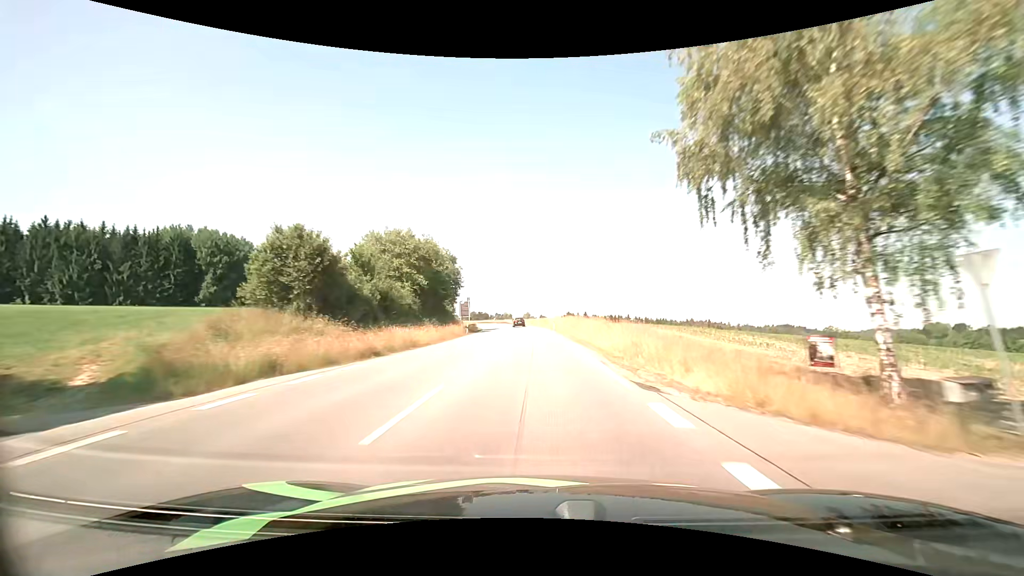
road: primary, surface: asphalt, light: Day
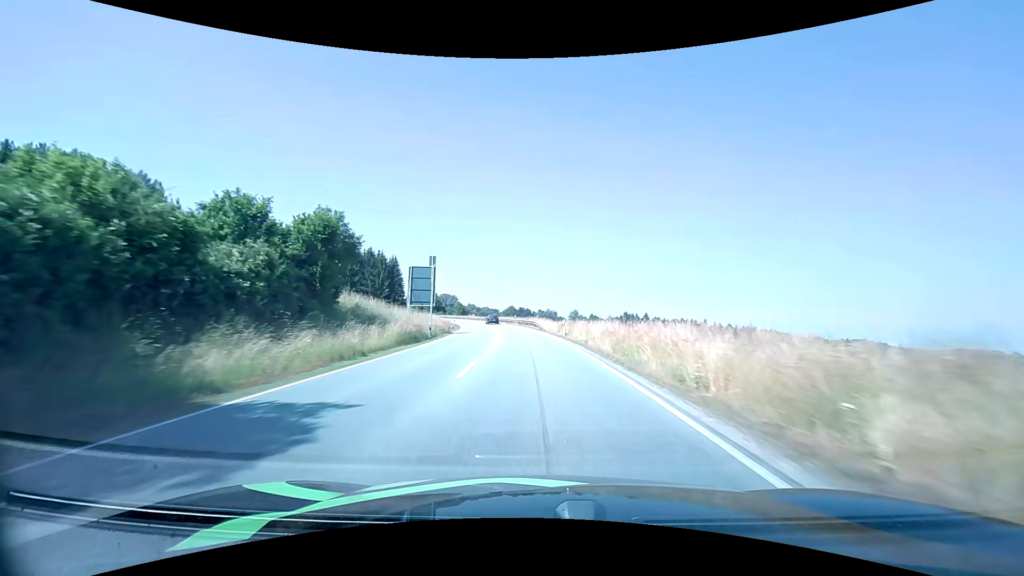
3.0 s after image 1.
(-2.5, +67.8) m; -5°
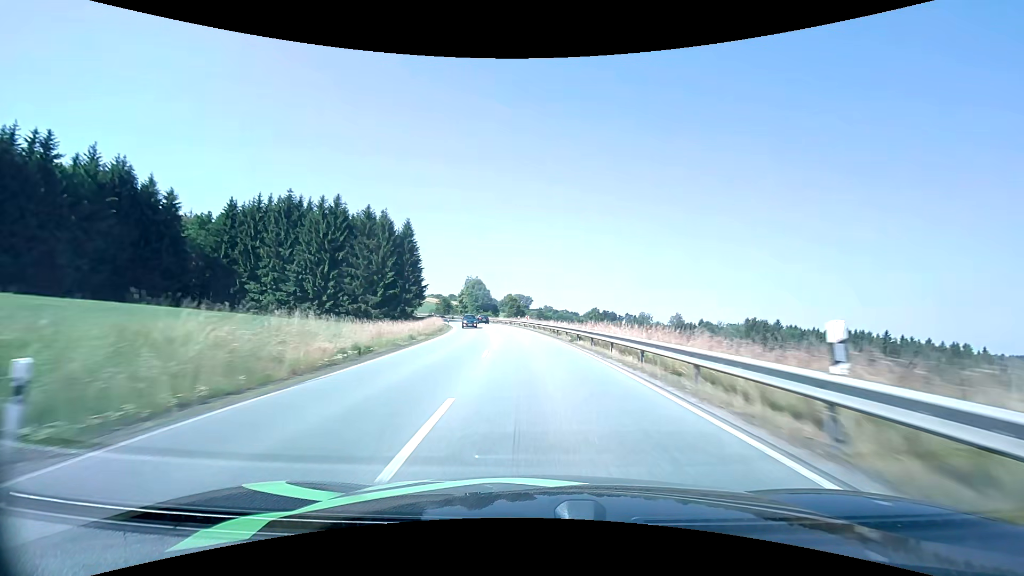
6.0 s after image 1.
(-5.8, +68.0) m; -9°
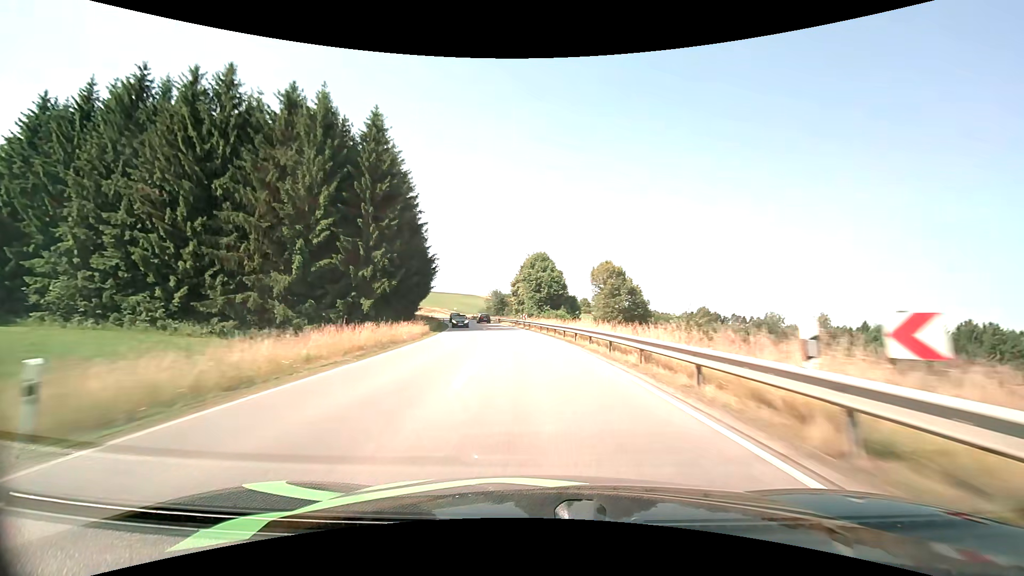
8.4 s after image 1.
(-4.3, +56.2) m; -9°
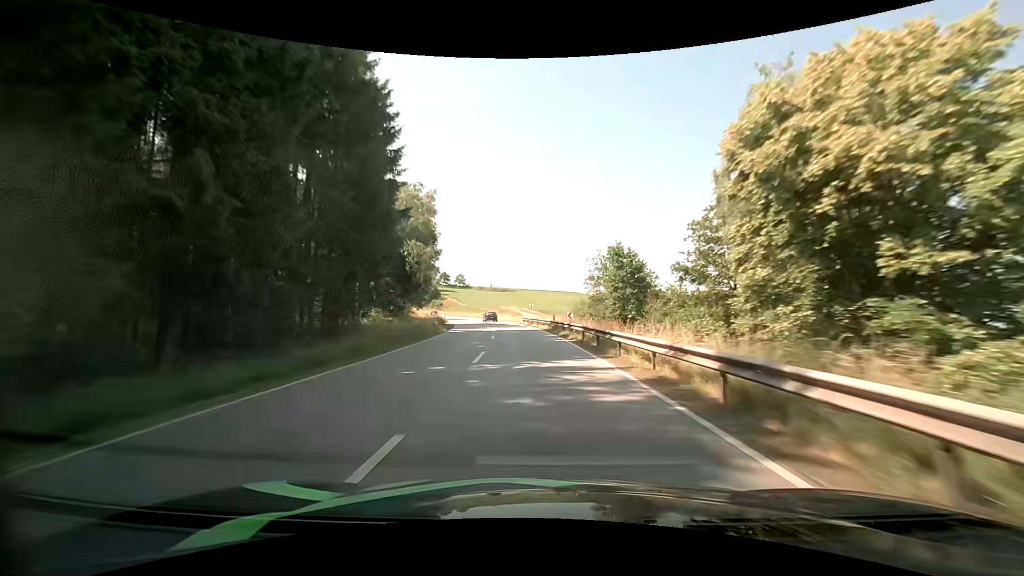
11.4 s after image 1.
(-7.3, +68.4) m; -12°
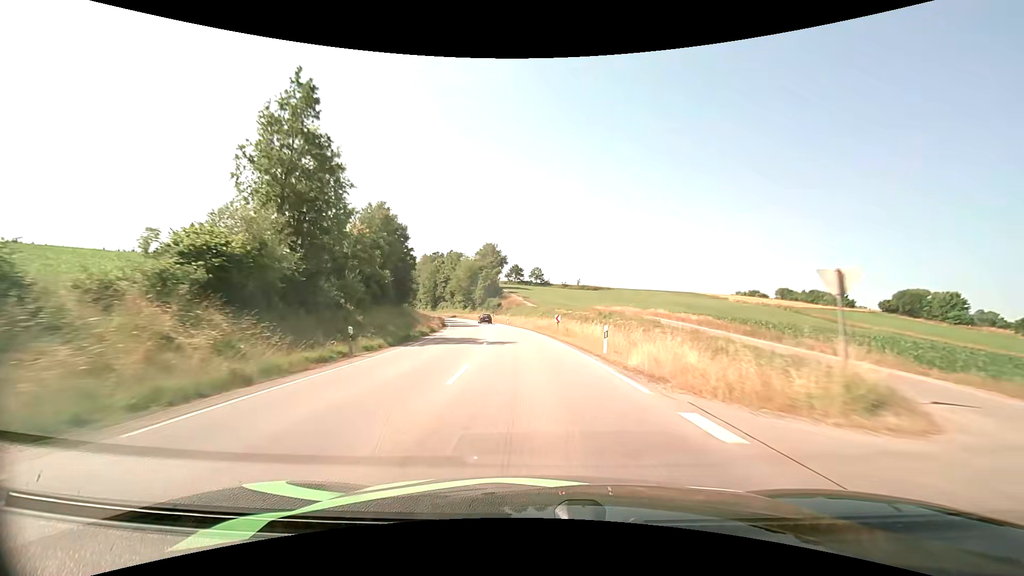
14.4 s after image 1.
(-5.6, +65.1) m; -10°
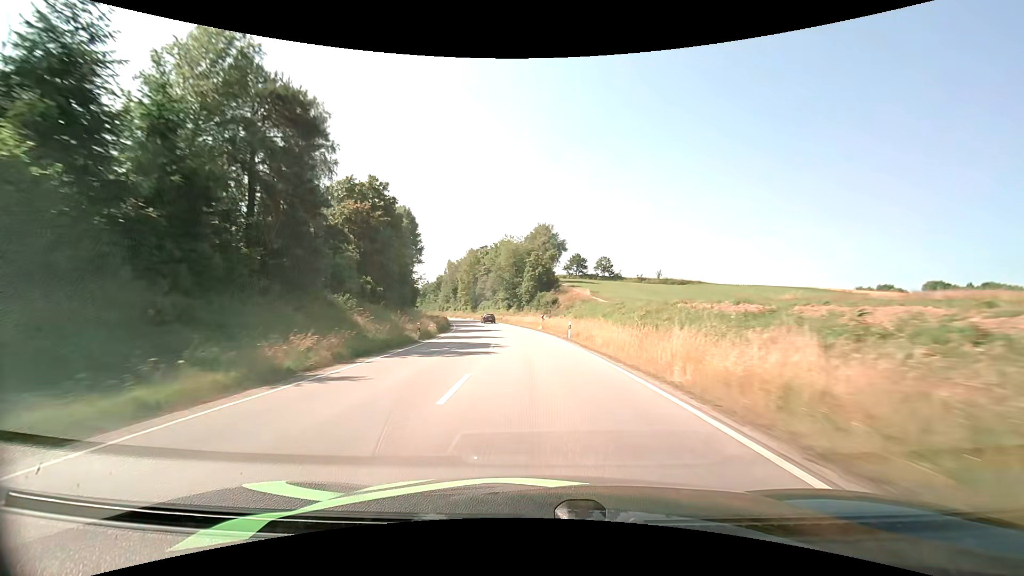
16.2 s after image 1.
(-2.6, +39.2) m; -7°
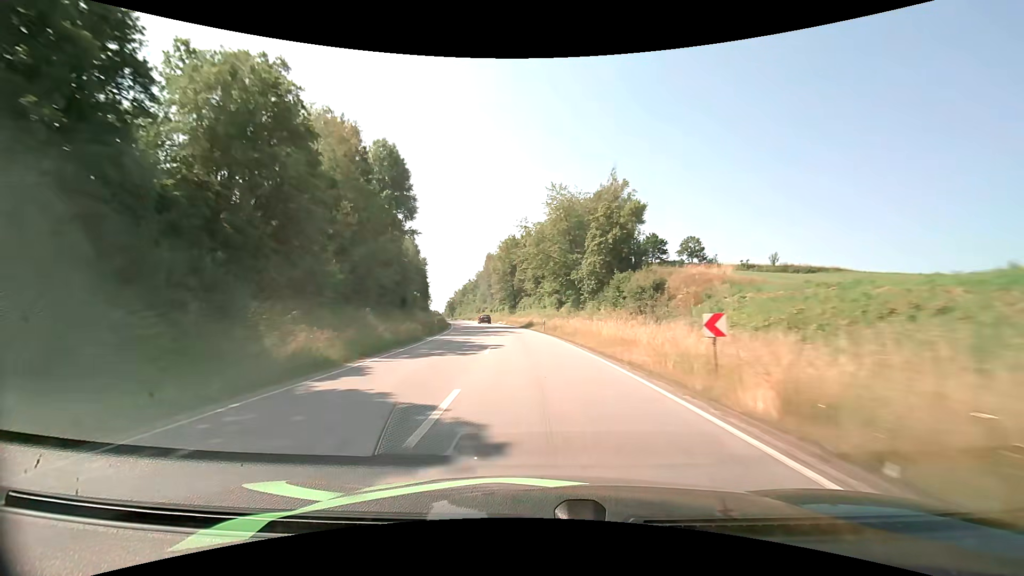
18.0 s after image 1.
(-2.1, +39.1) m; -6°
(0, +10) (-1, +20) (-1, +30) (-2, +40) (-3, +50) (-5, +60) (-7, +70) (-9, +79) (-11, +89) (-13, +99) m
